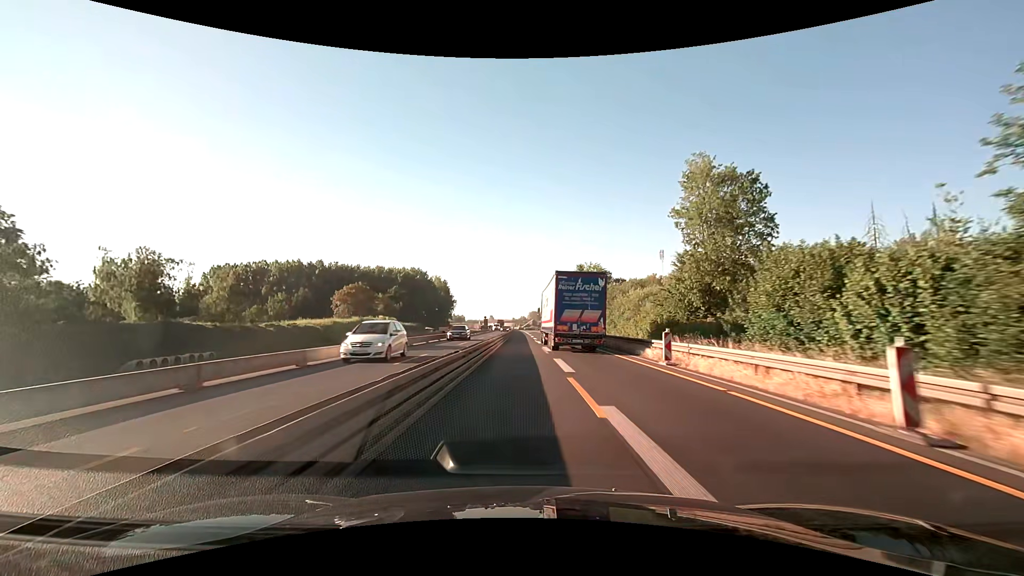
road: motorway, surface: asphalt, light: Day
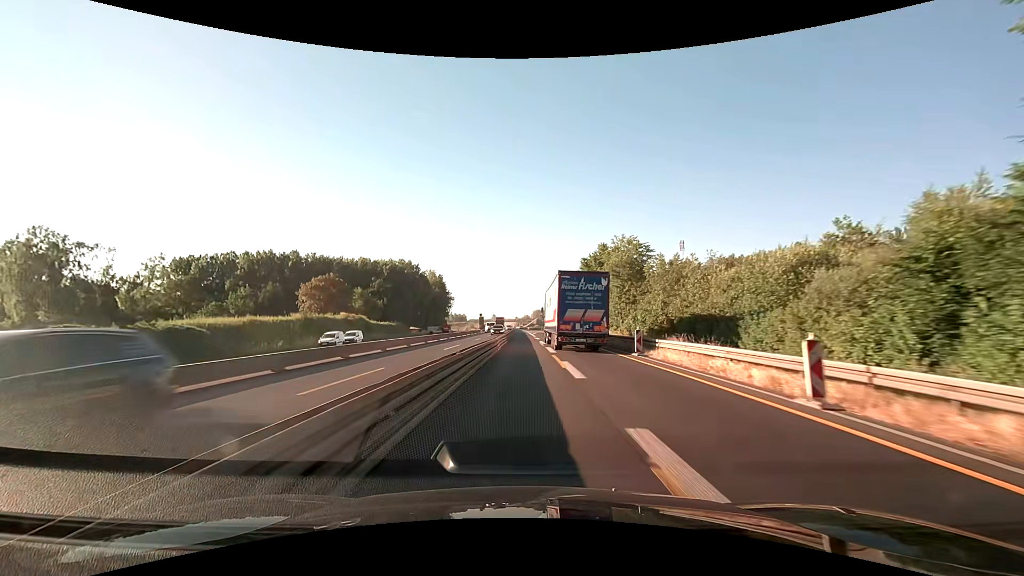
(-0.1, +26.0) m; 0°
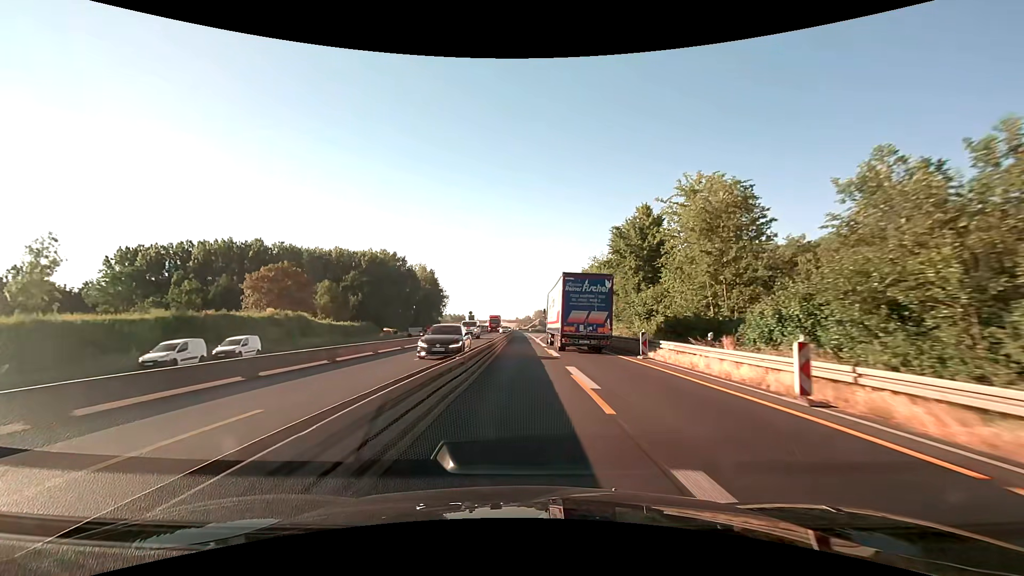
(-0.1, +26.1) m; 0°
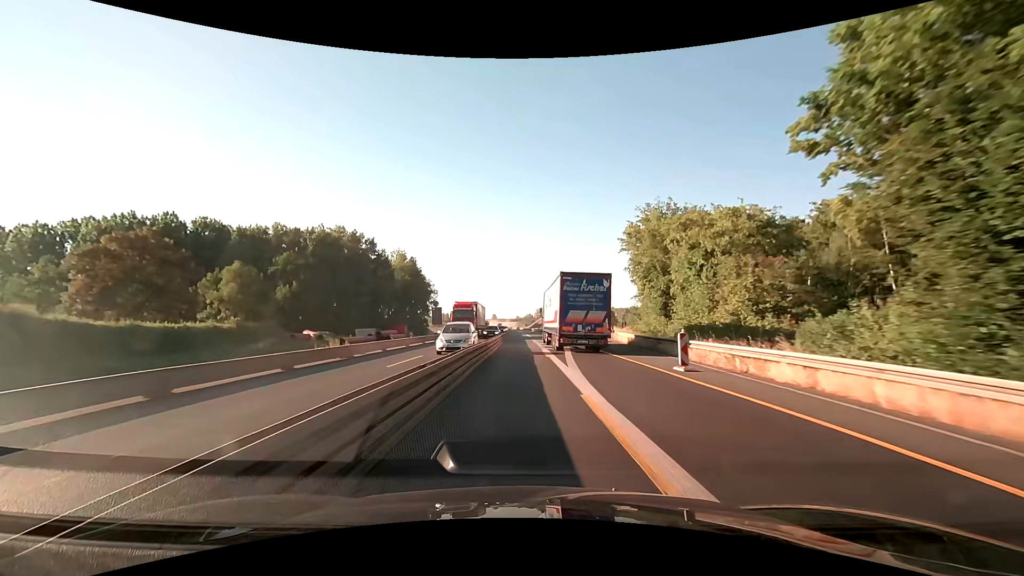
(+0.2, +39.6) m; 0°
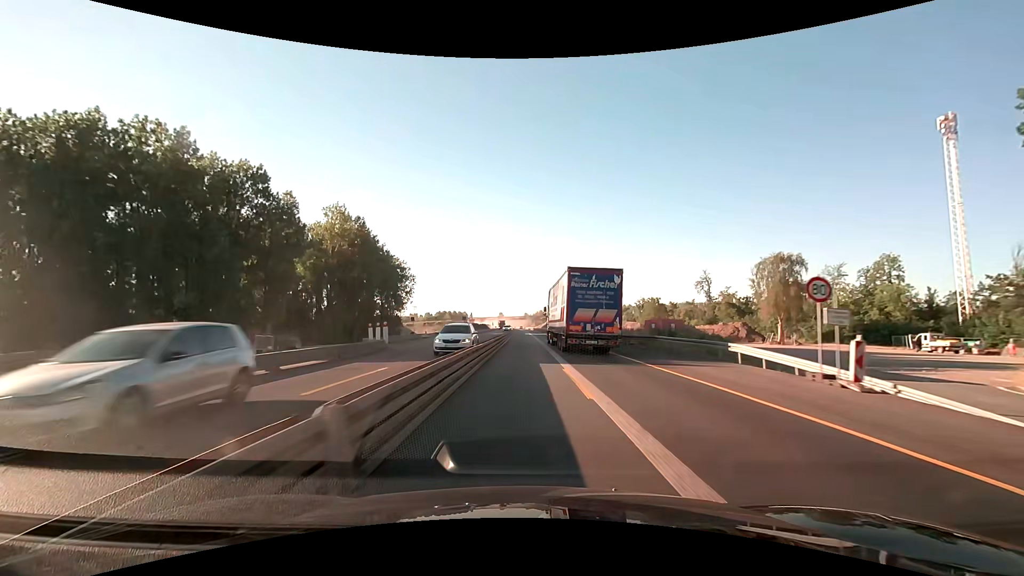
(-0.8, +67.3) m; -1°
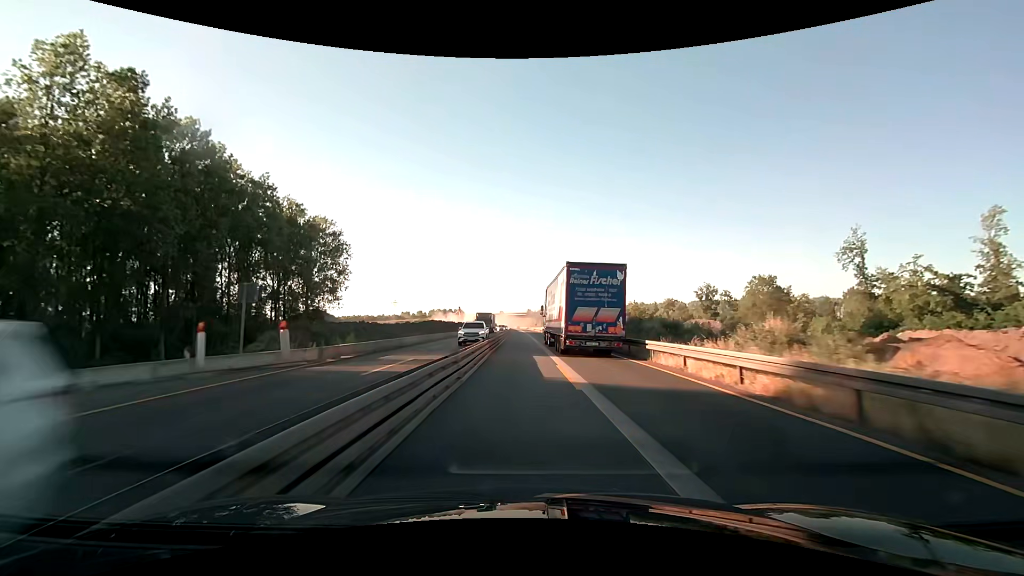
(0.0, +67.5) m; 0°
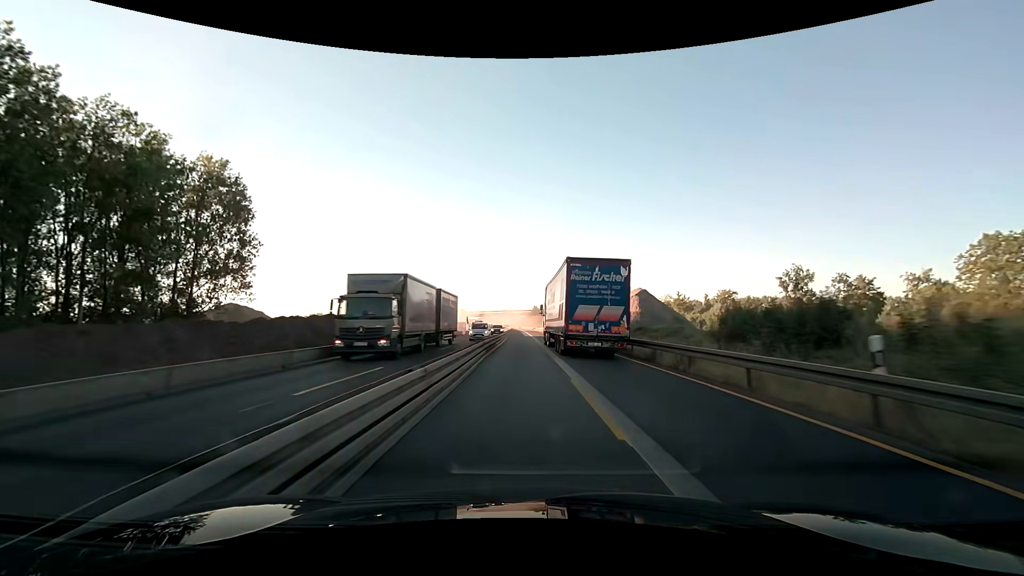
(-0.2, +40.6) m; -1°
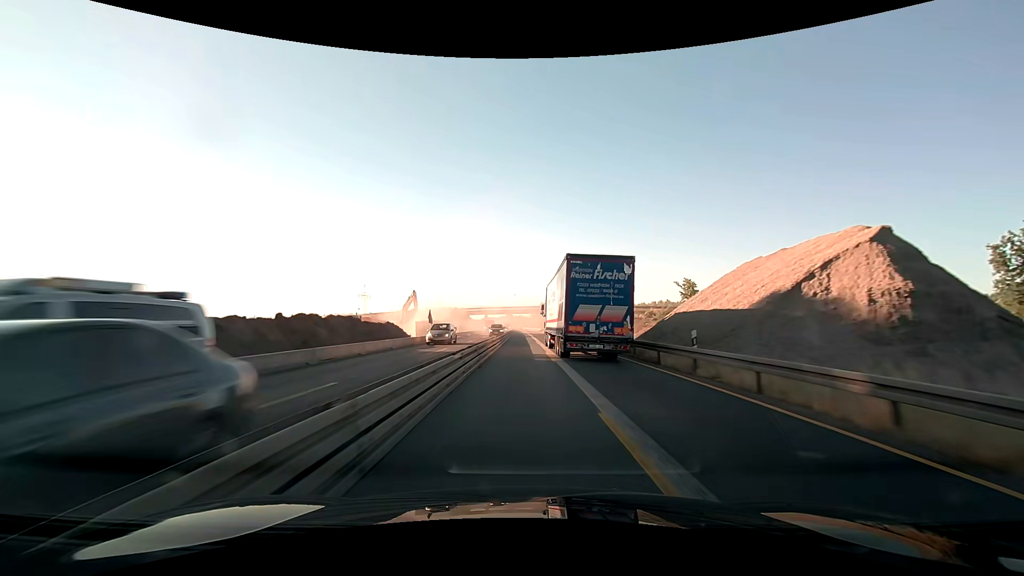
(-0.1, +40.5) m; 0°
(0, +10) (0, +20) (0, +30) (0, +40) (0, +50) (0, +60) (-1, +70) (-1, +80) (-1, +90) (-1, +100) m
